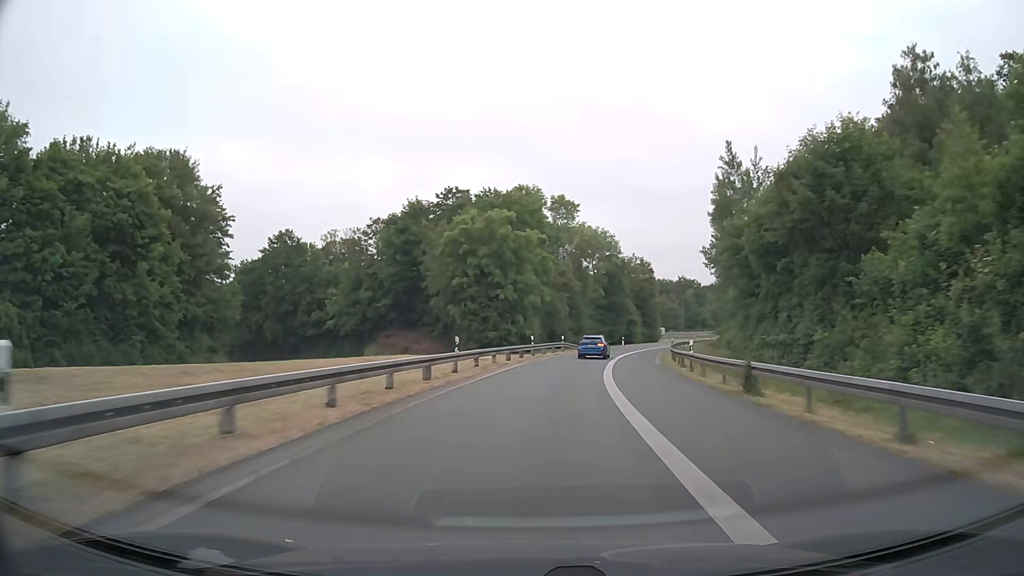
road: motorway_link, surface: asphalt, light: Day
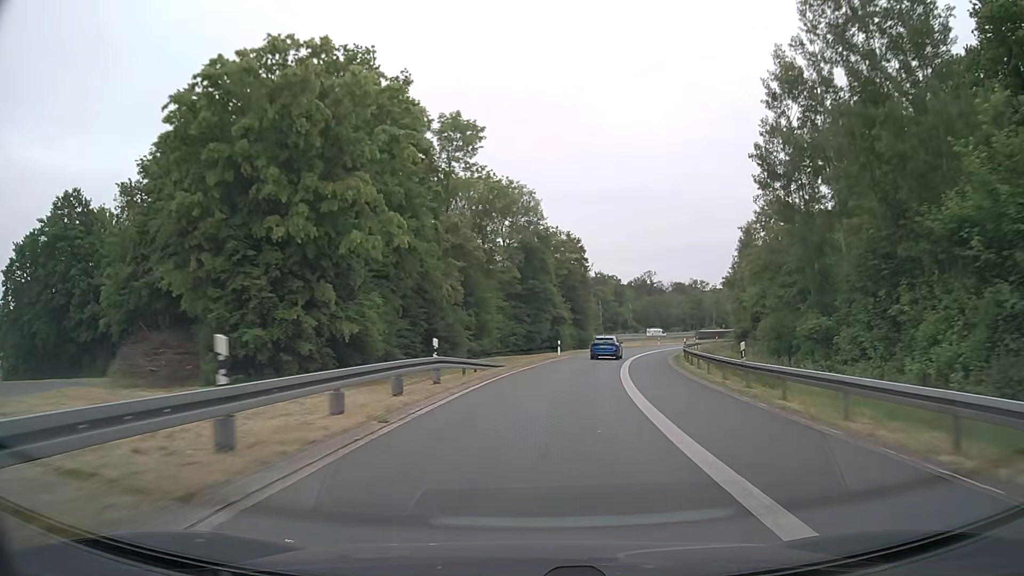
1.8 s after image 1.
(+2.5, +36.4) m; +8°
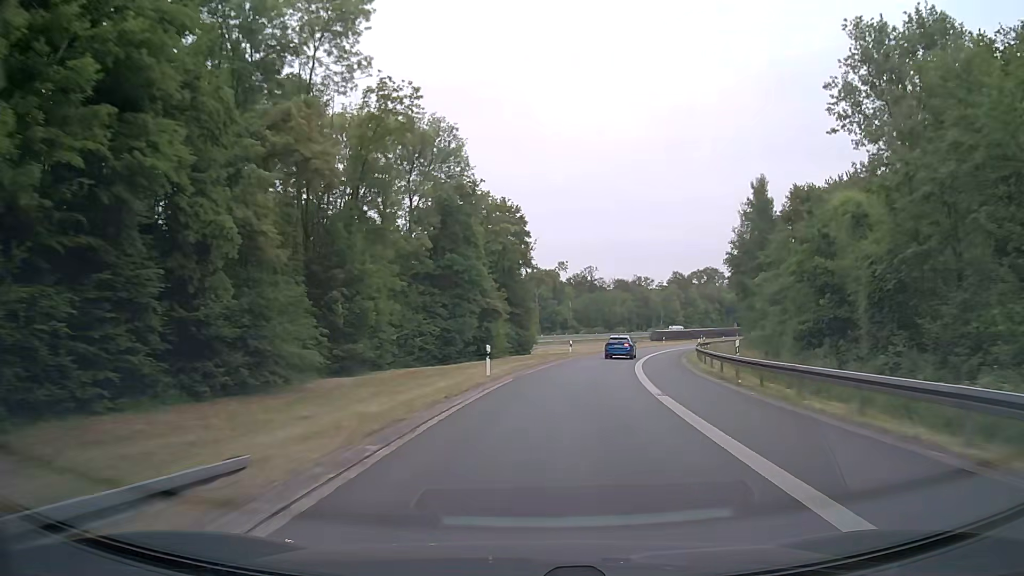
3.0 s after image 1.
(+1.2, +24.3) m; +5°
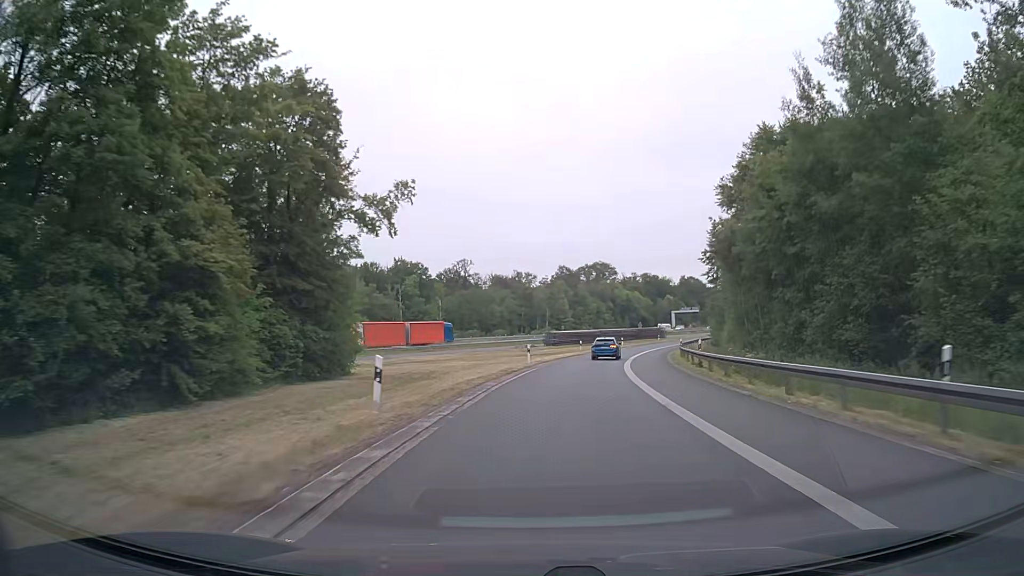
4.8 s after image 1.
(+3.7, +36.0) m; +11°
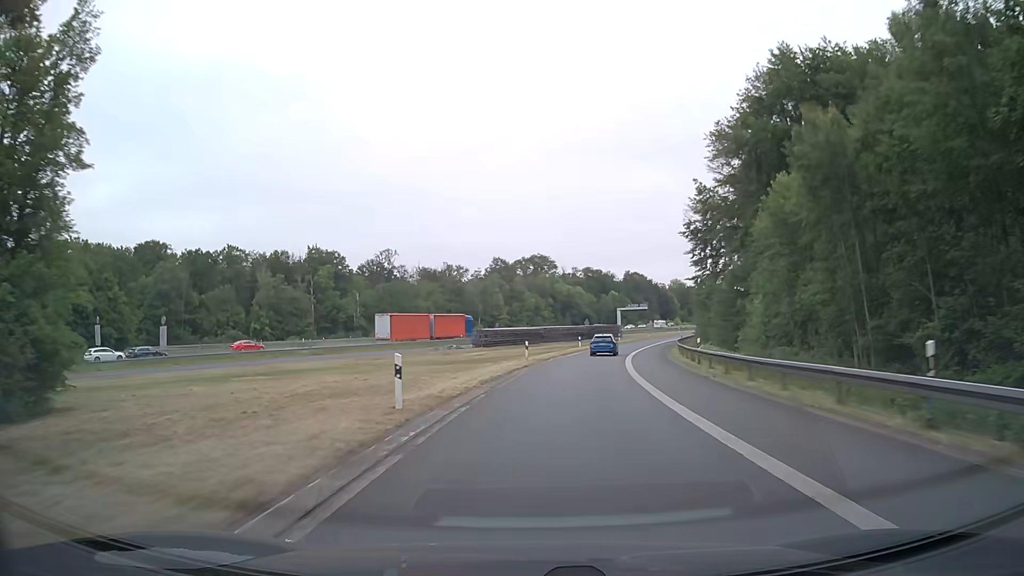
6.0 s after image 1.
(+1.3, +24.1) m; +5°
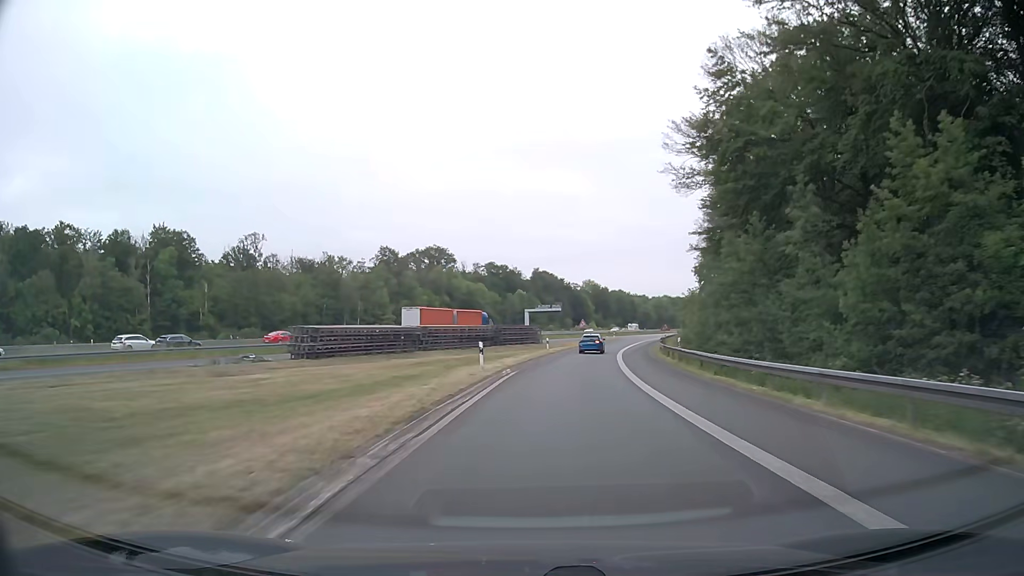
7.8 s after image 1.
(+2.9, +36.3) m; +9°
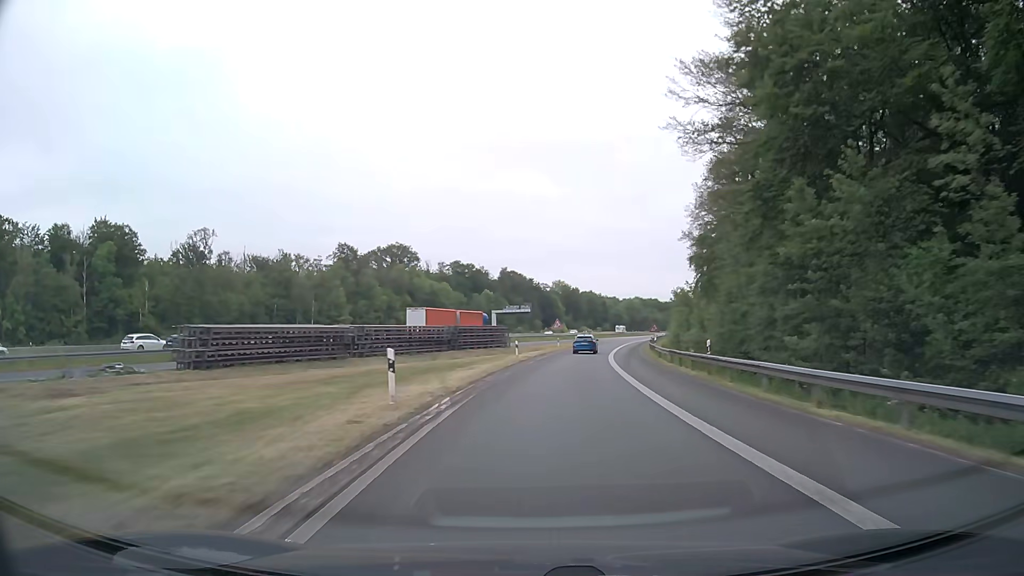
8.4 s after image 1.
(+0.3, +12.3) m; +3°
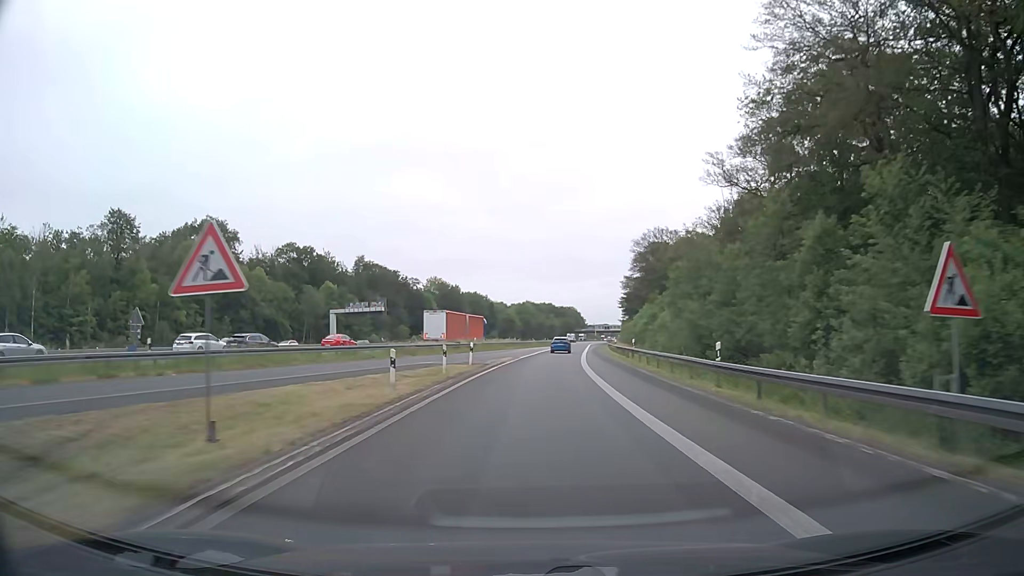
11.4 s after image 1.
(+6.3, +63.3) m; +10°
(0, +10) (0, +20) (+1, +30) (+1, +40) (+2, +50) (+3, +60) (+3, +70) (+4, +80) (+5, +90) (+6, +100) m
